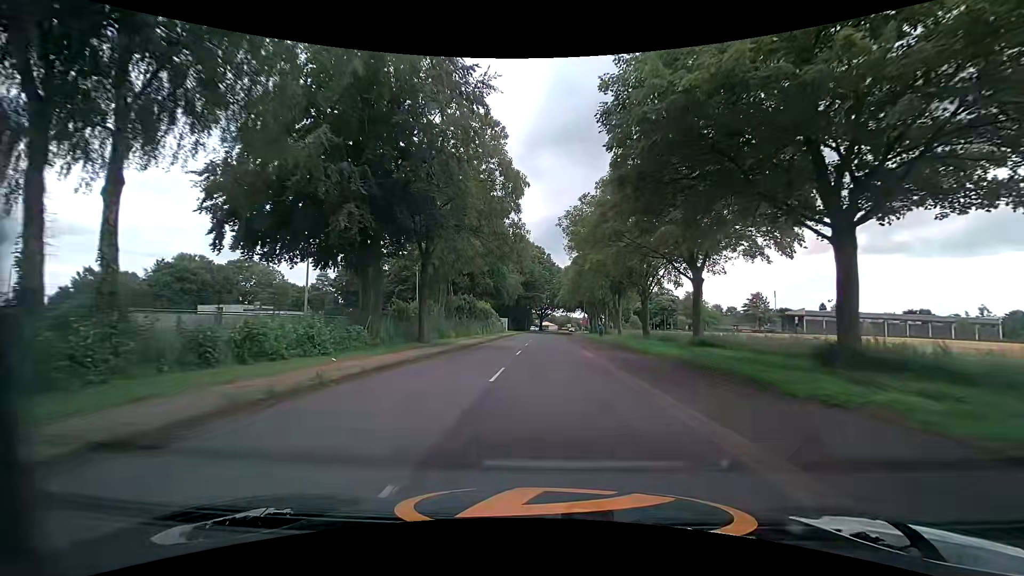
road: tertiary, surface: asphalt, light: Day
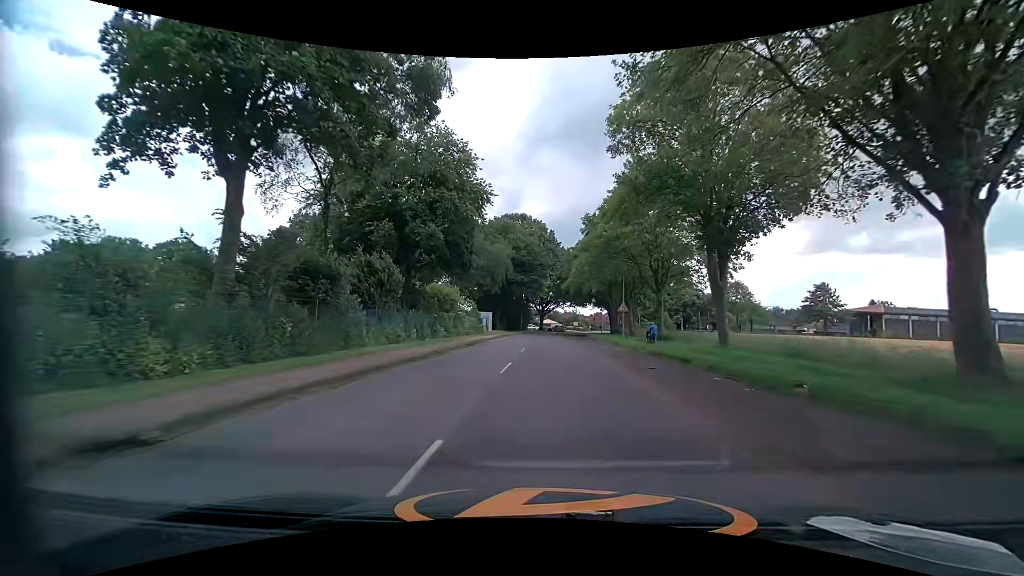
(0.0, +34.4) m; +1°
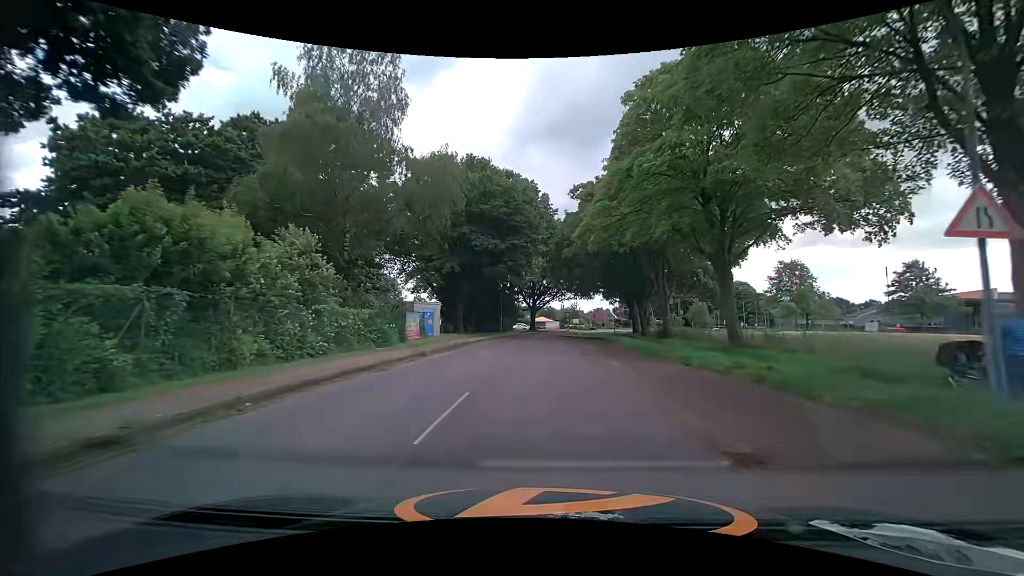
(+0.1, +32.1) m; +1°
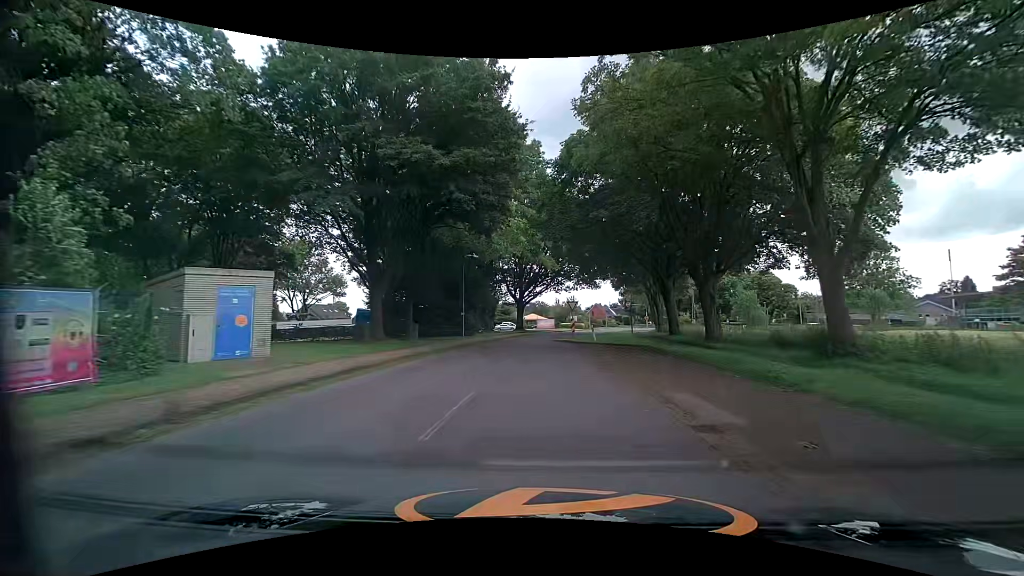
(+0.1, +23.7) m; 0°
